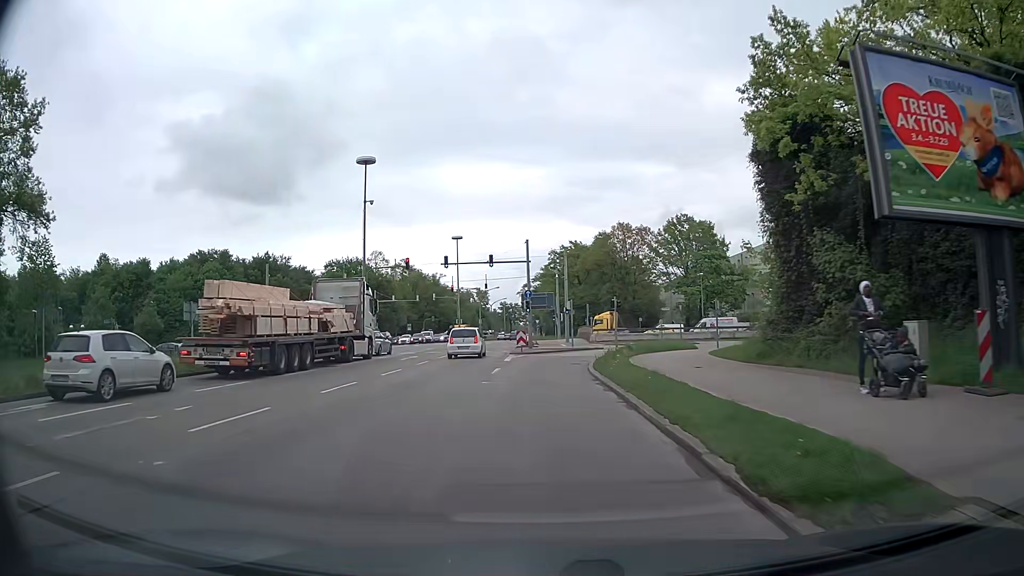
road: primary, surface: asphalt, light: Day
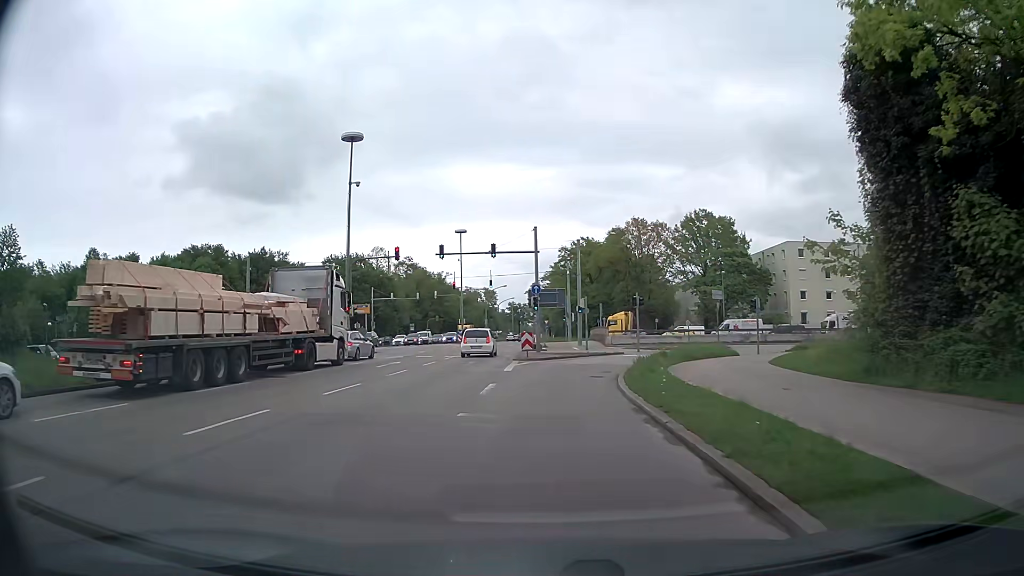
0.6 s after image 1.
(-0.1, +6.4) m; -1°
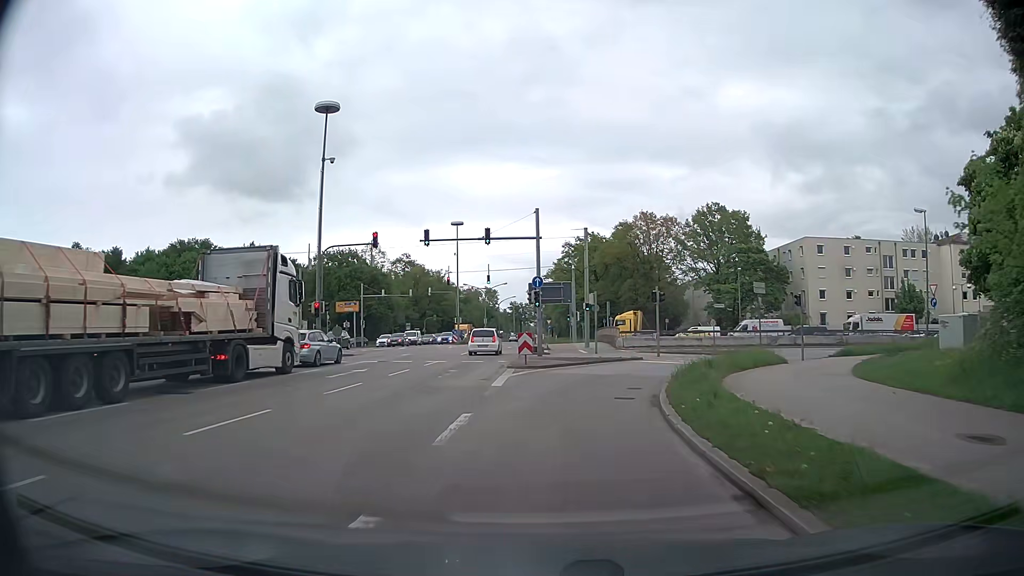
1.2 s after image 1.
(0.0, +6.0) m; -1°
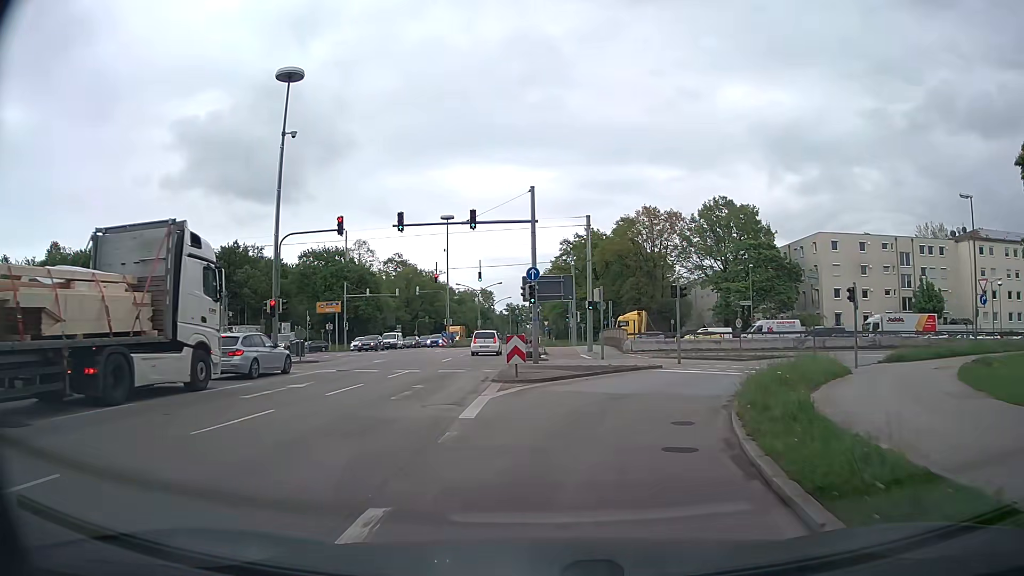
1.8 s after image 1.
(+0.1, +5.7) m; +1°
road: trunk_link
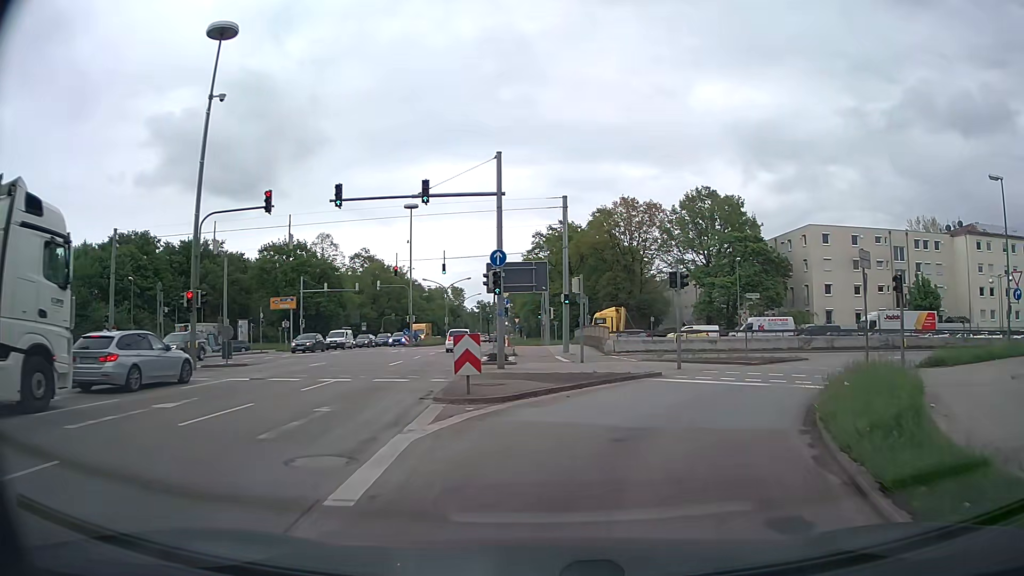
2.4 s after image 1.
(+0.1, +5.3) m; +3°
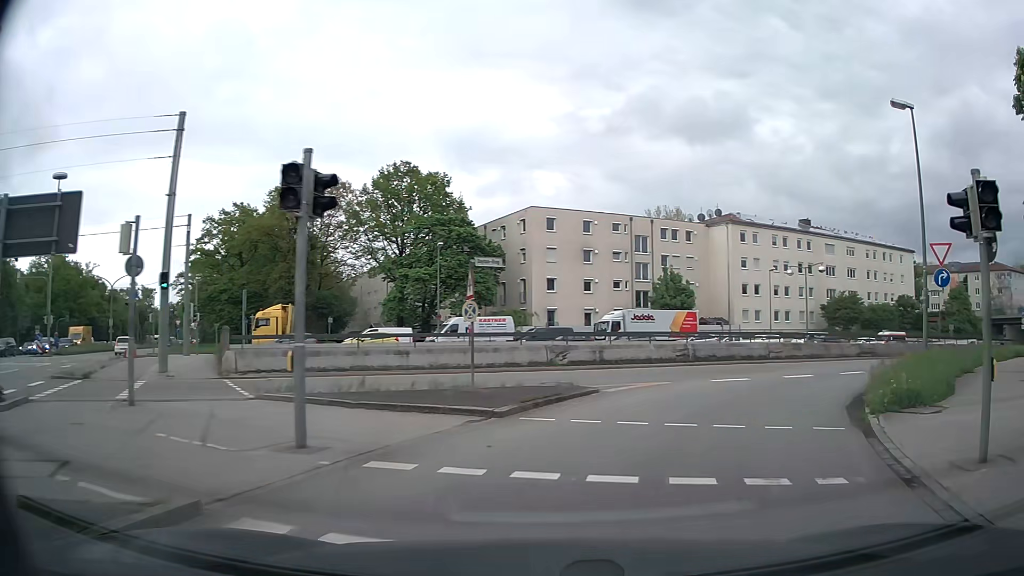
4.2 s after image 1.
(+2.9, +14.2) m; +26°
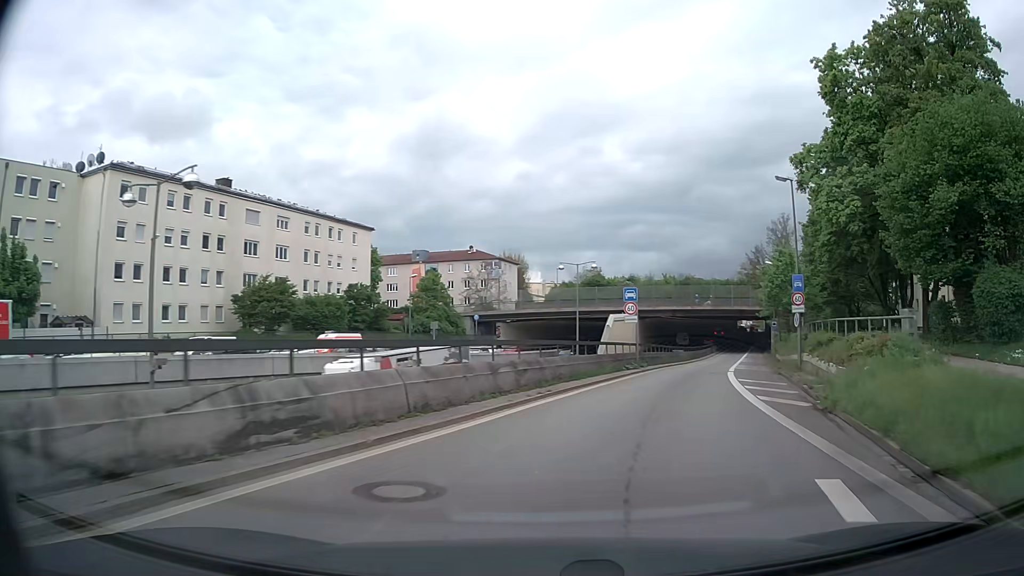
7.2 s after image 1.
(+11.6, +24.7) m; +48°
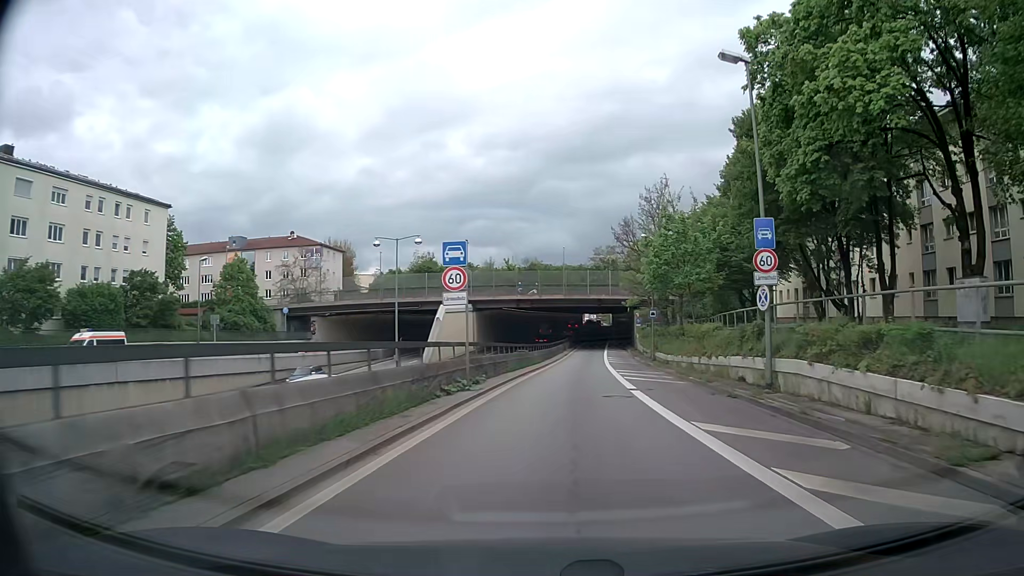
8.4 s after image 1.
(+1.7, +13.9) m; +13°
(0, +10) (+1, +20) (+2, +30) (+3, +40) (+4, +50) (+5, +60) (+5, +70) (+6, +80) (+8, +90) (+8, +100) m
